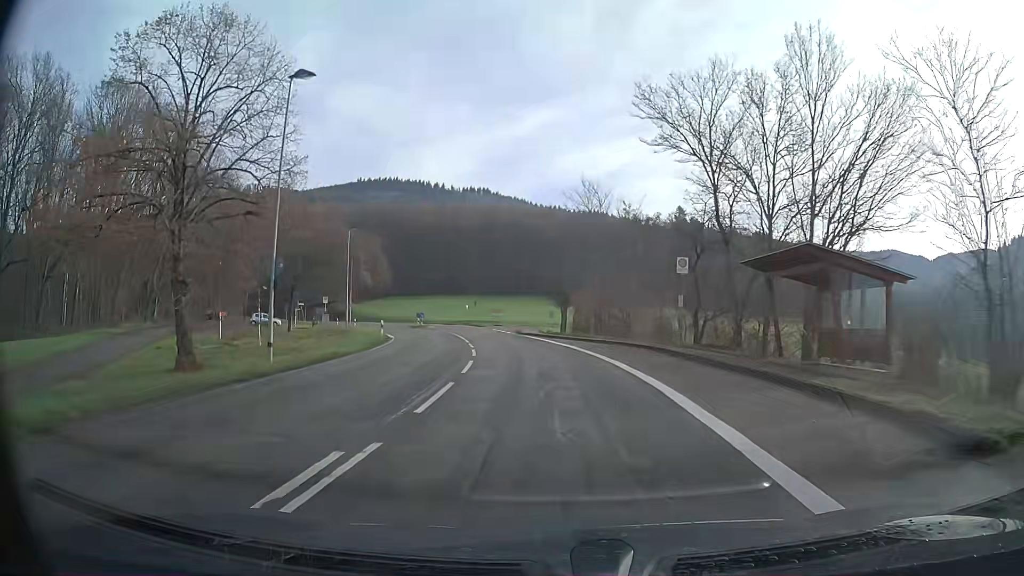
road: secondary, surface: asphalt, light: Day
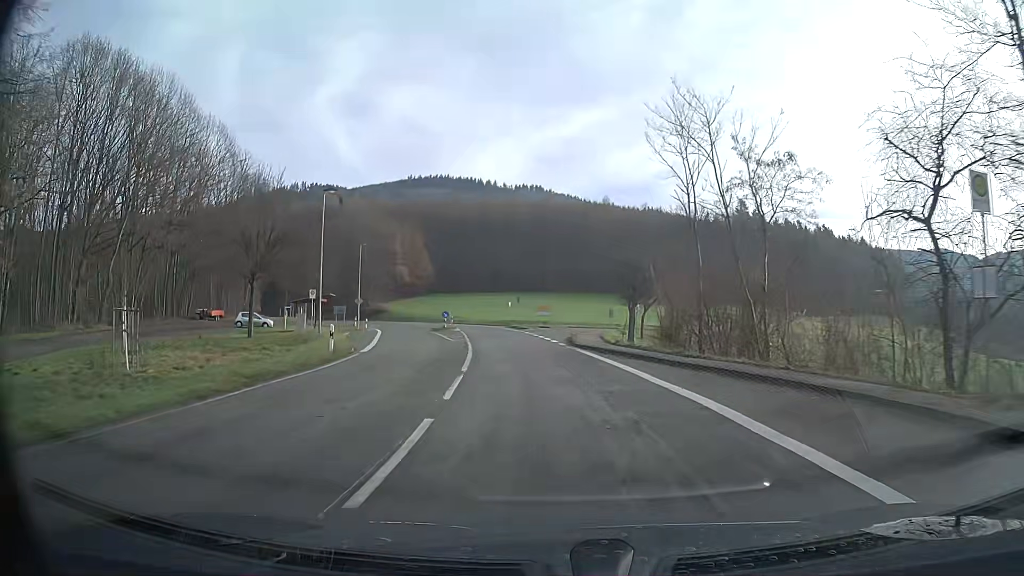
(-0.6, +16.4) m; -4°
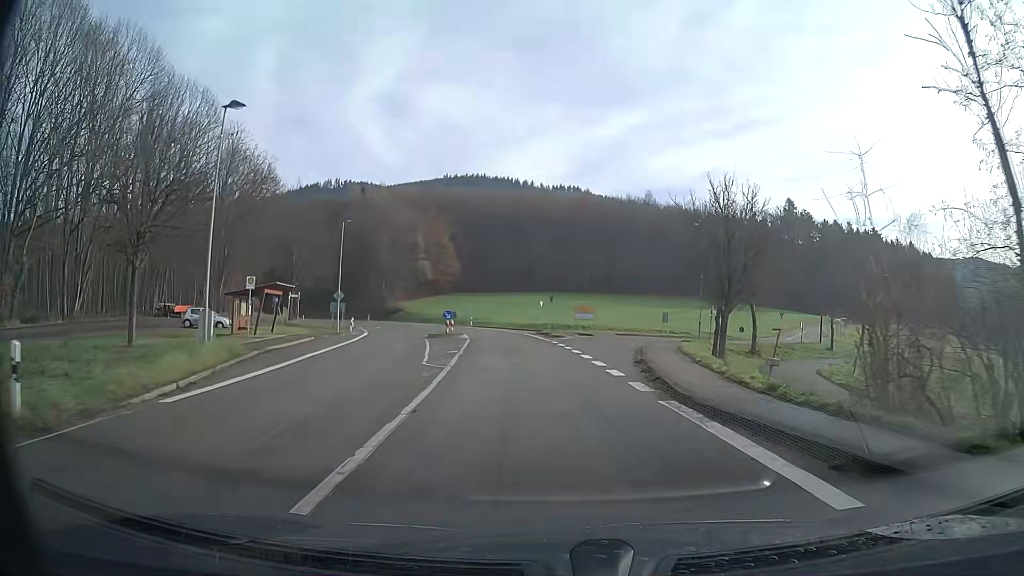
(-0.3, +15.8) m; -2°
(0, +10) (+1, +20) (+2, +30) (+6, +39) (+11, +48) (+17, +56) (+23, +64) (+29, +72) (+33, +81) (+37, +90) m
